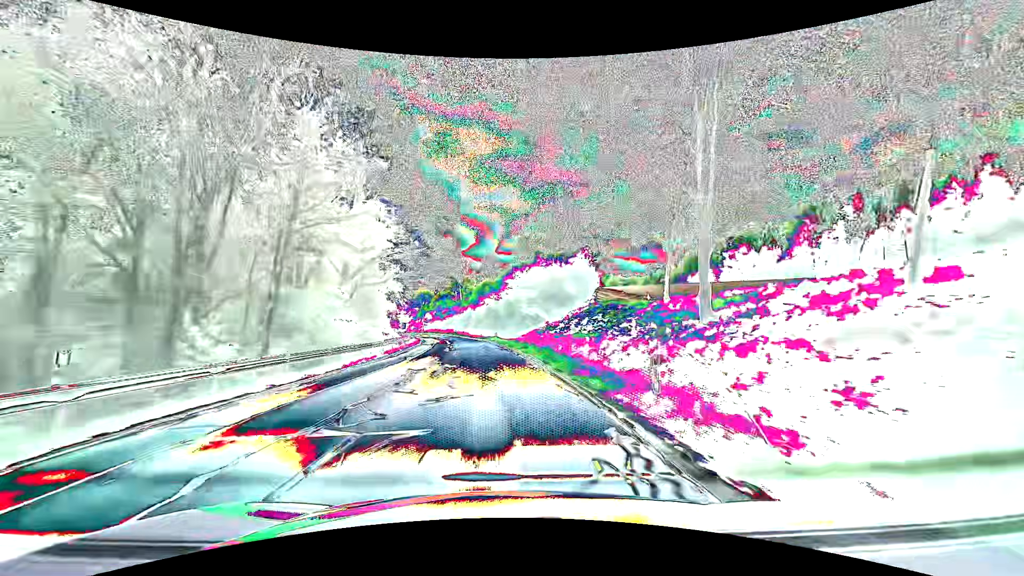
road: secondary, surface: asphalt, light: Day
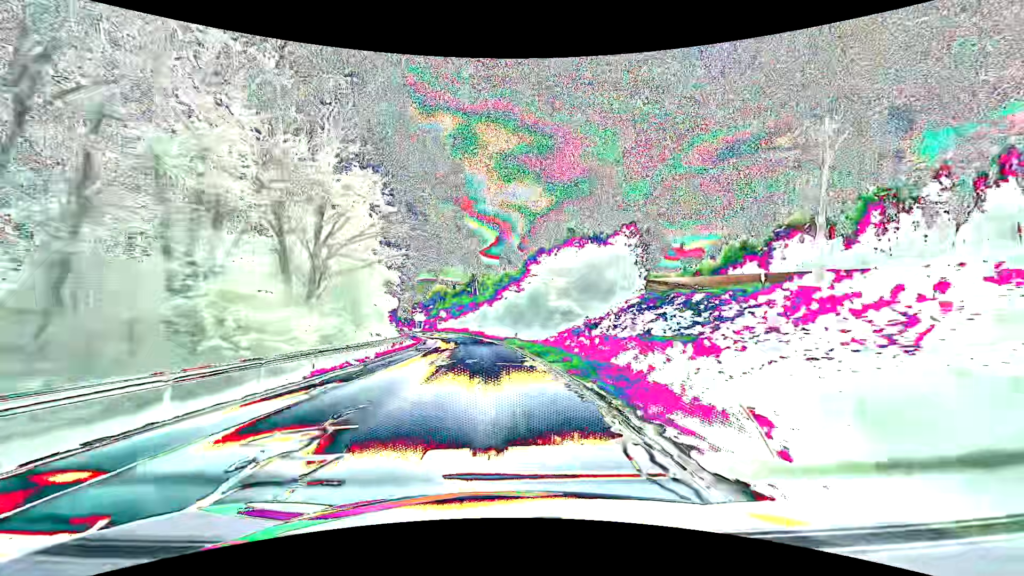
(-0.3, +14.2) m; -3°
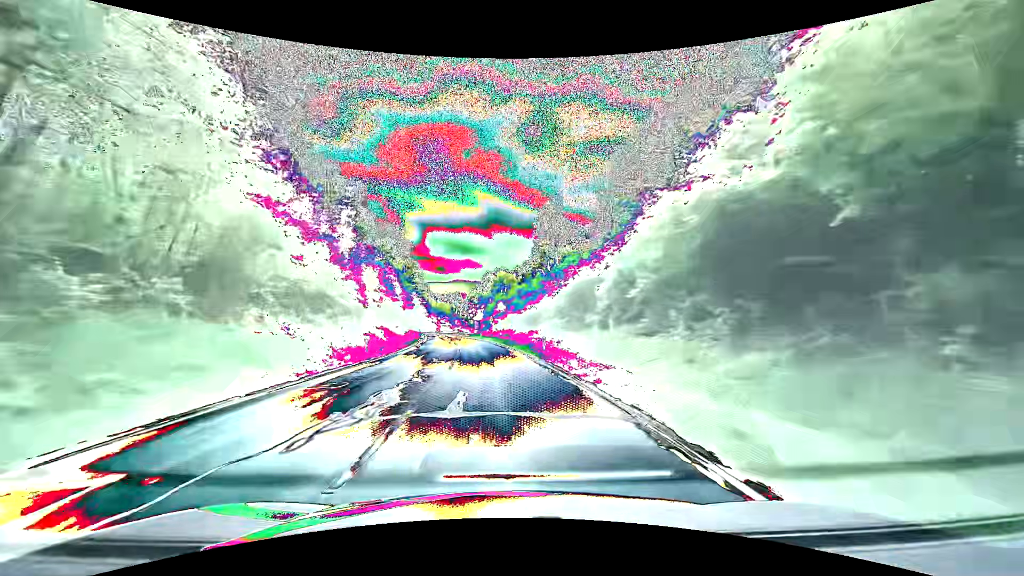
(-4.3, +56.8) m; -9°
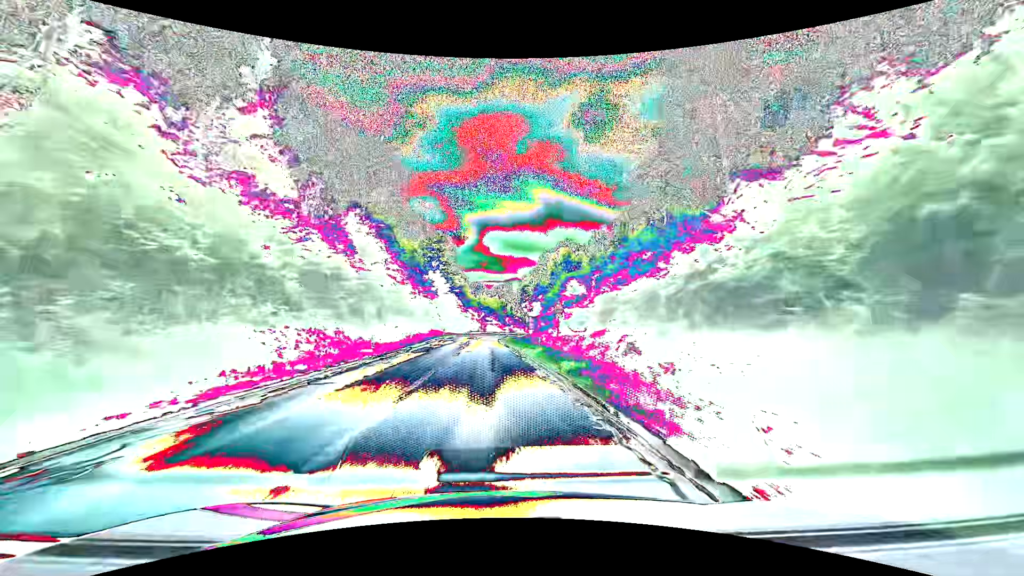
(-2.1, +41.6) m; -6°
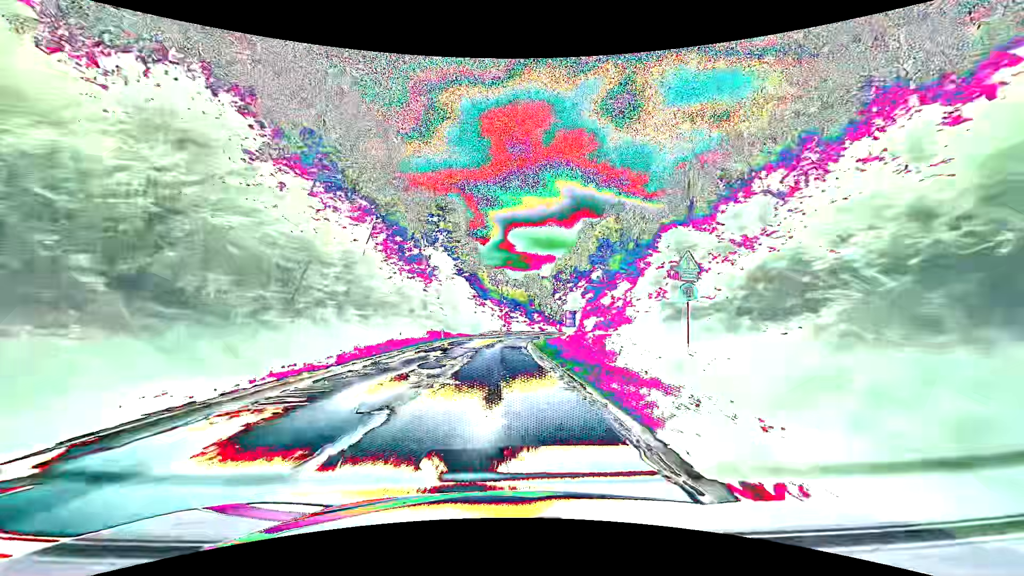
(-0.9, +26.6) m; -3°
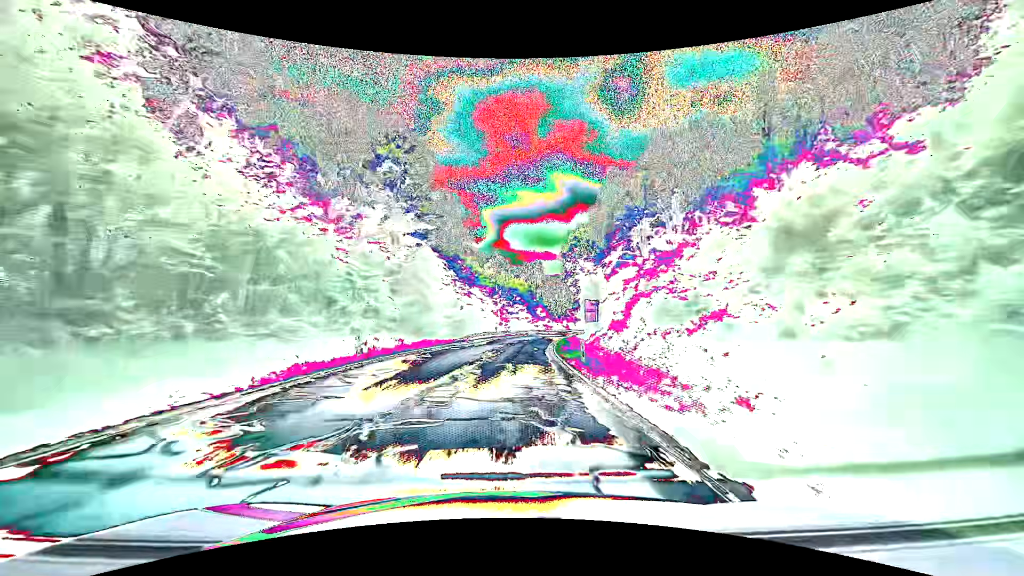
(-0.1, +25.6) m; 0°
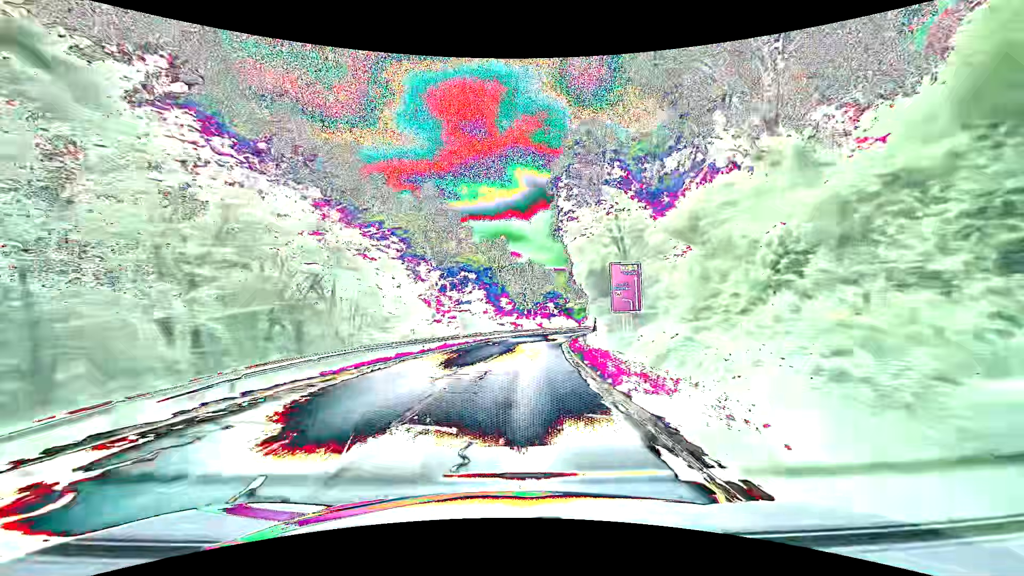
(+1.1, +36.5) m; +5°
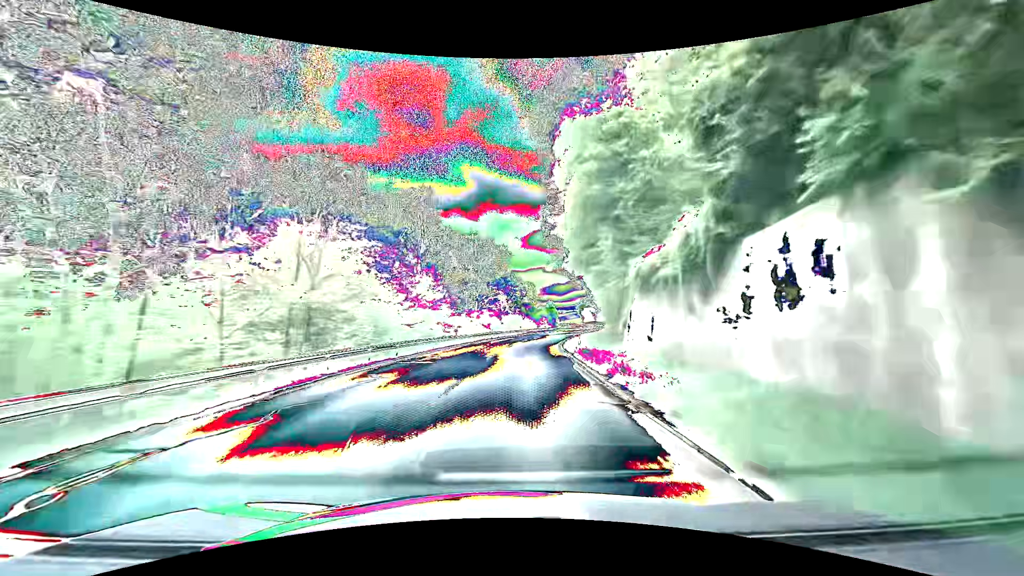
(+1.4, +34.4) m; +5°
(0, +10) (+1, +20) (+1, +30) (+3, +40) (+4, +50) (+6, +60) (+7, +69) (+10, +79) (+12, +89) (+15, +99) m
